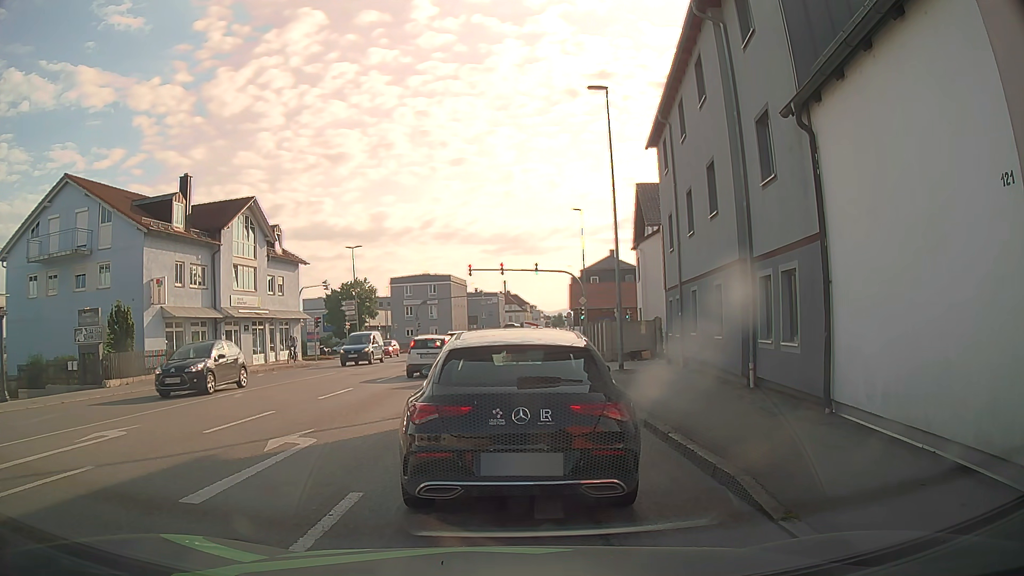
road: tertiary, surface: asphalt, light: Day
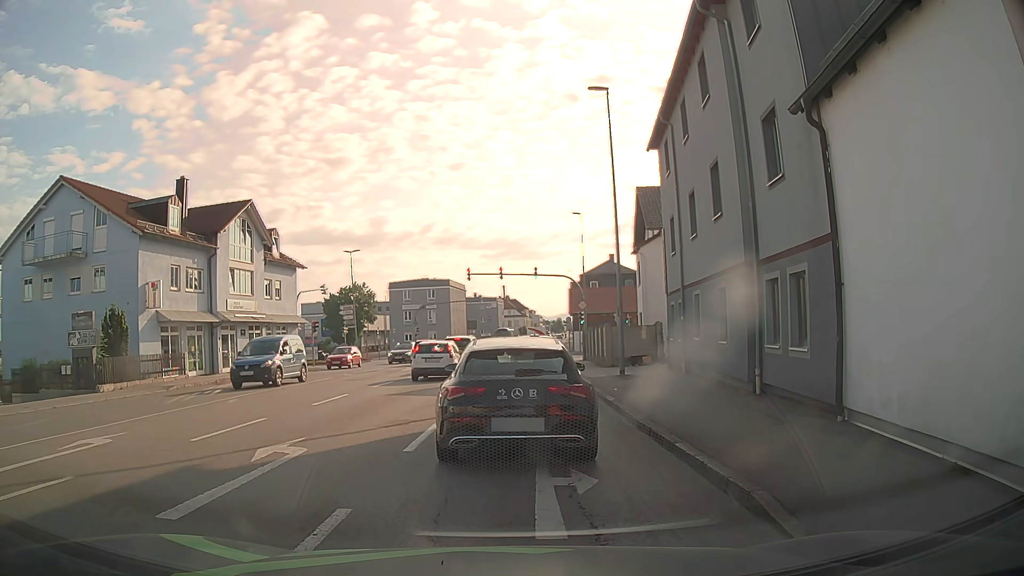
(0.0, +0.5) m; 0°
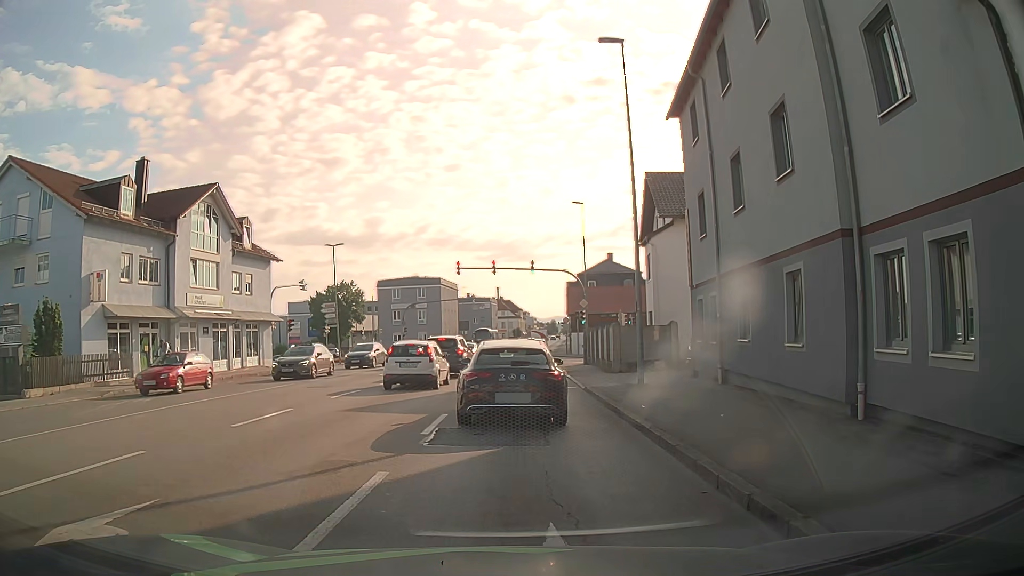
(+0.1, +4.7) m; +1°
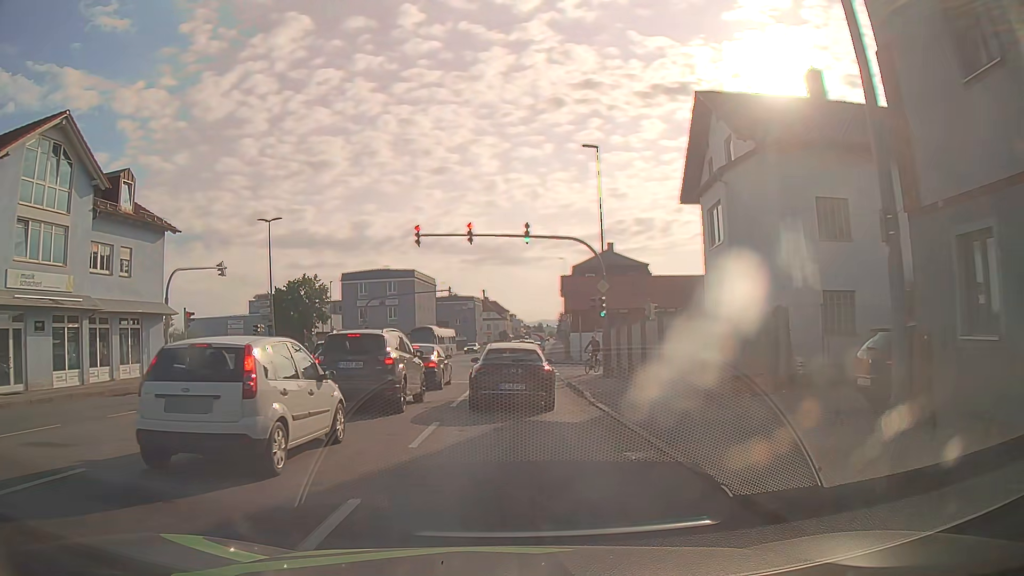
(+0.5, +13.9) m; +2°
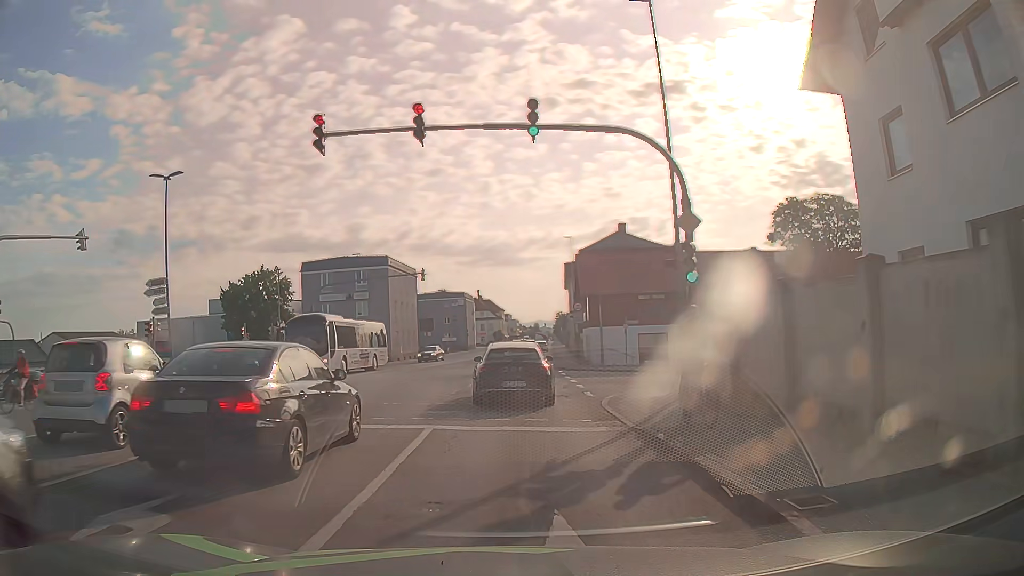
(+0.4, +14.4) m; +2°
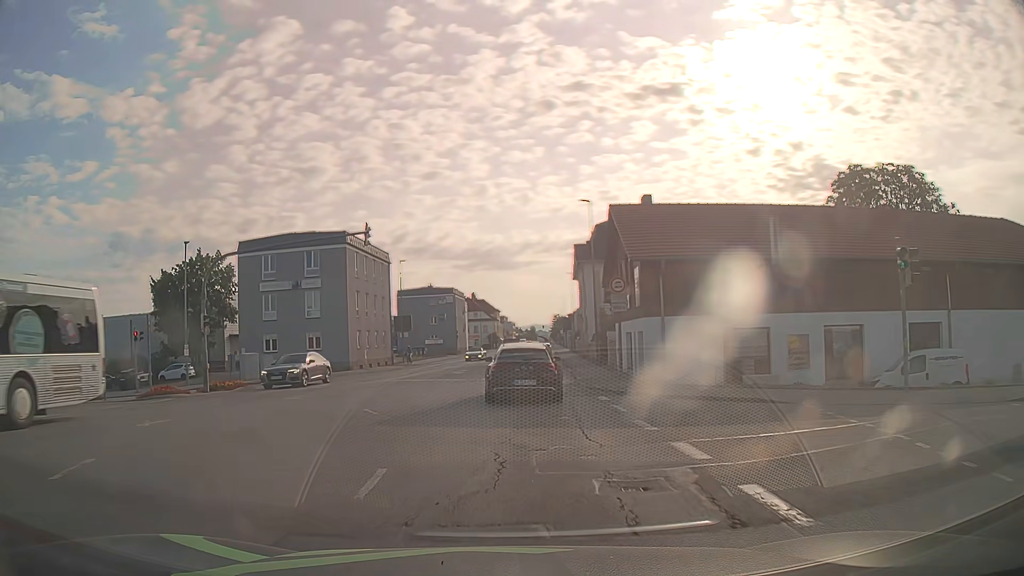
(-0.3, +16.1) m; -1°
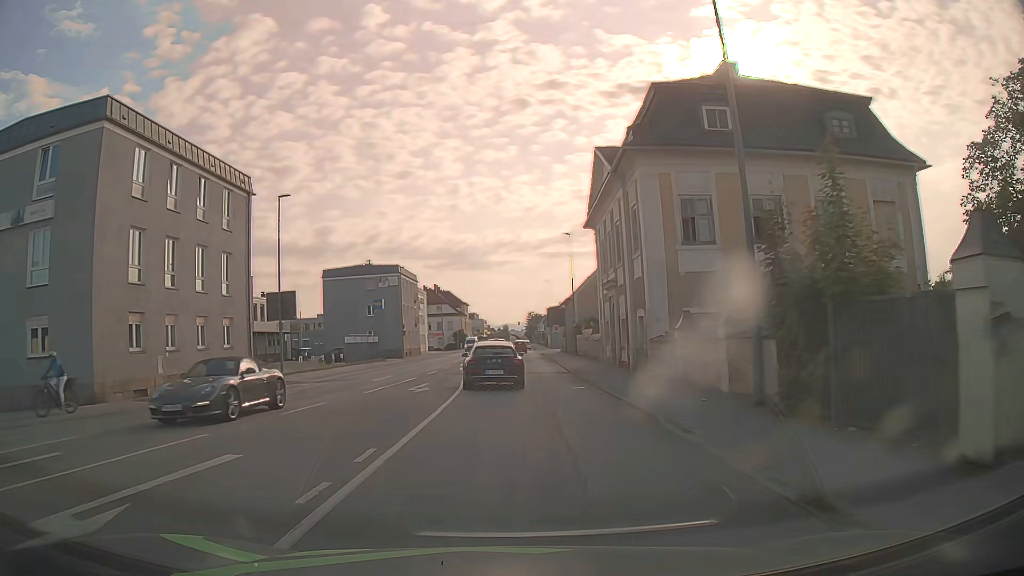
(+0.5, +30.3) m; +2°
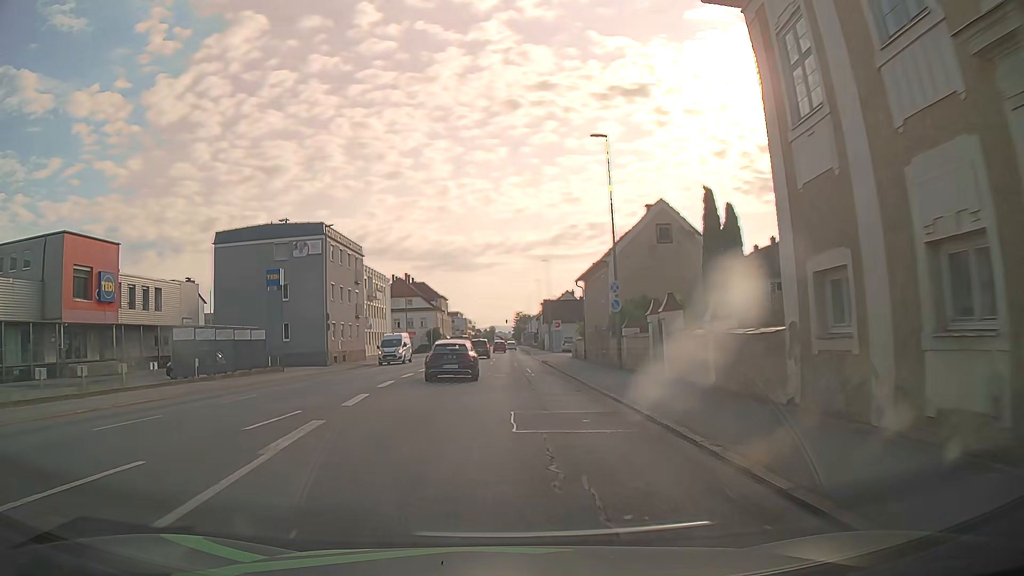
(+0.7, +27.6) m; +2°
(0, +10) (-1, +20) (-1, +30) (-2, +40) (-2, +50) (-3, +60) (-3, +70) (-3, +80) (-3, +90) (-3, +100) m
